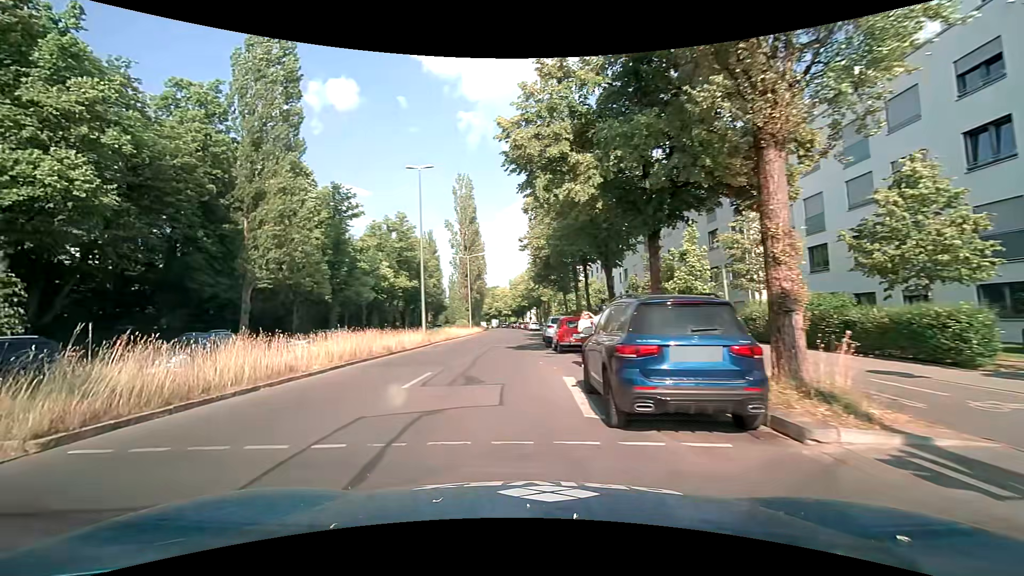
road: secondary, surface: asphalt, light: Day
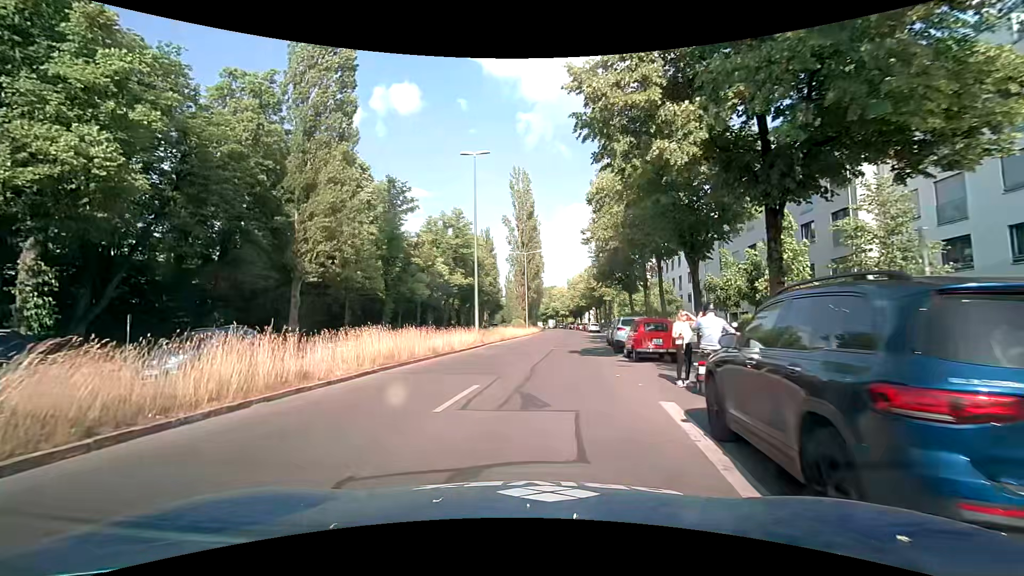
(-0.2, +3.3) m; -7°
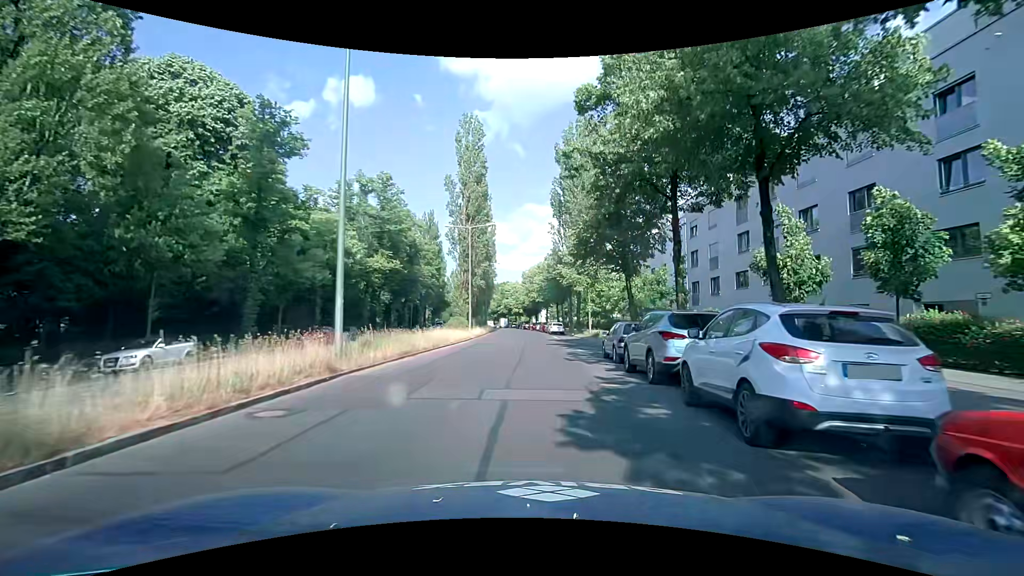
(+1.0, +17.4) m; +7°
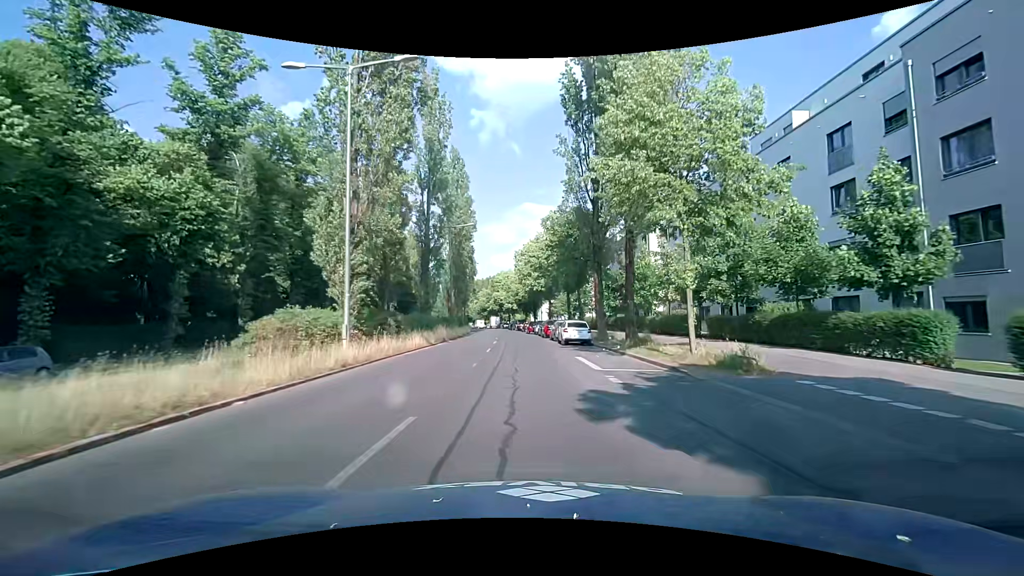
(+0.6, +31.0) m; 0°
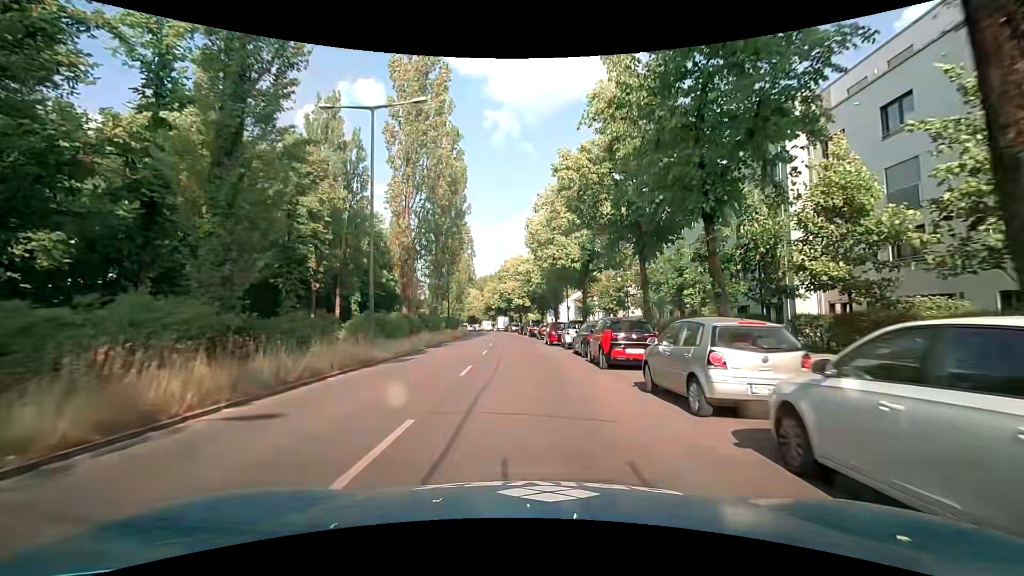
(-0.5, +27.1) m; -1°
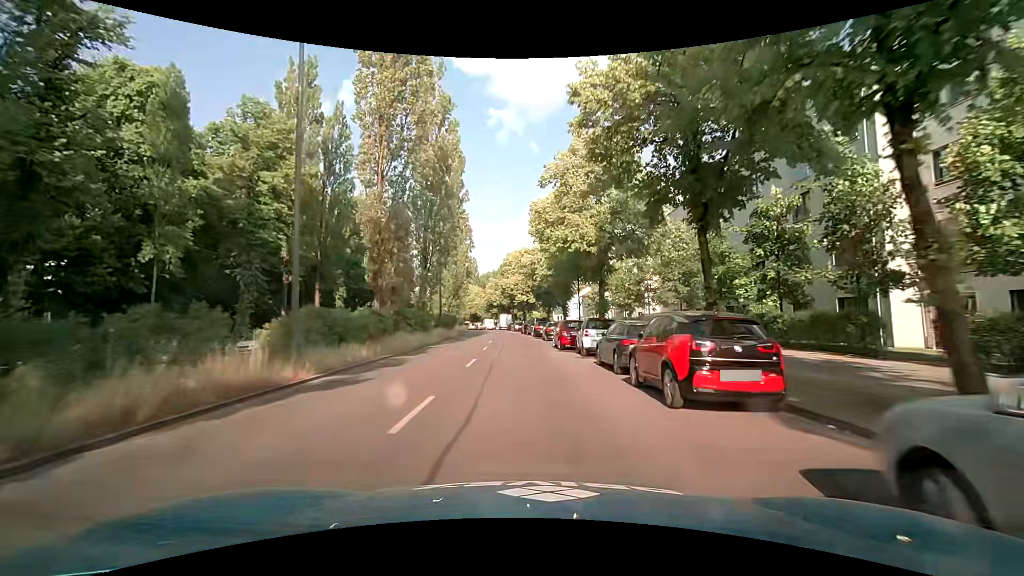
(-0.2, +6.9) m; -2°
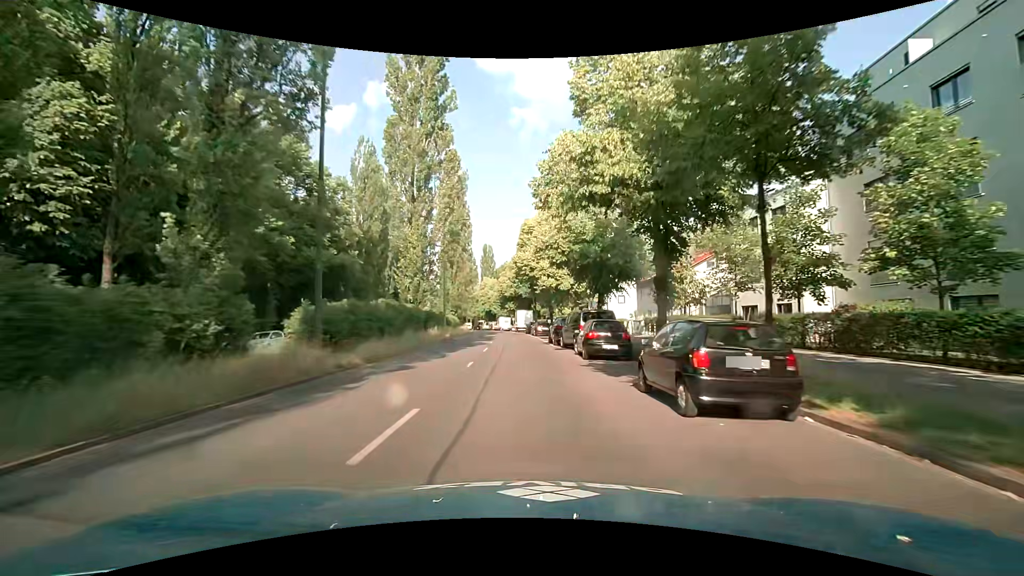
(-0.5, +28.6) m; -2°
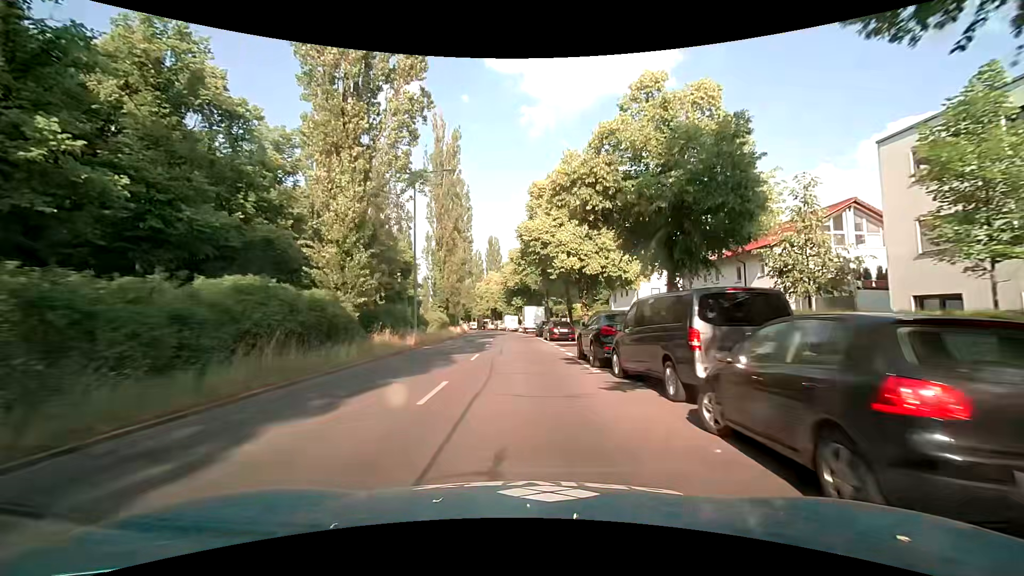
(-0.1, +14.7) m; -1°
(0, +10) (0, +20) (-1, +30) (-1, +40) (-2, +50) (-2, +60) (-3, +70) (-4, +80) (-6, +90) (-7, +100) m
